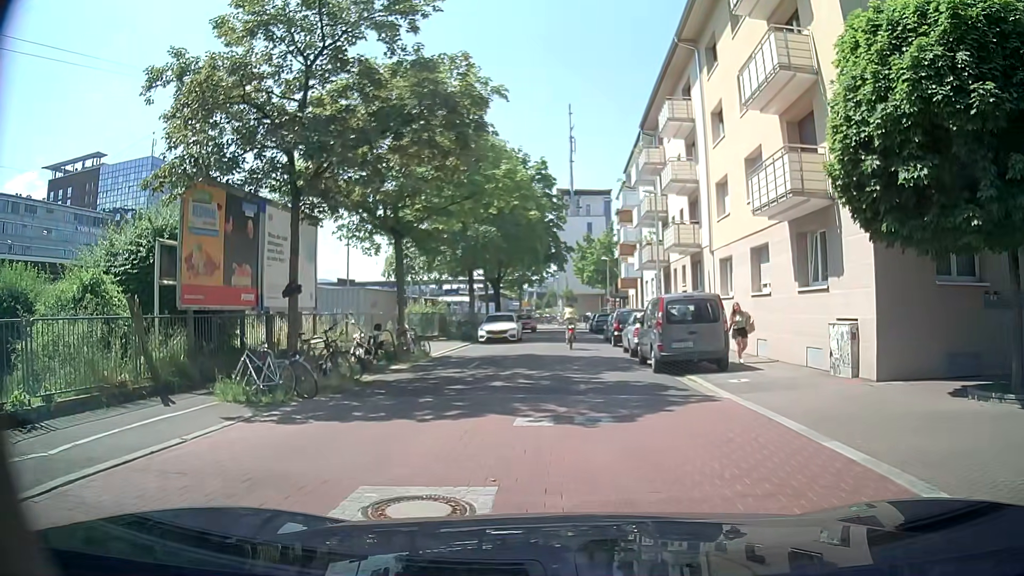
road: residential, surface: asphalt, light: Day
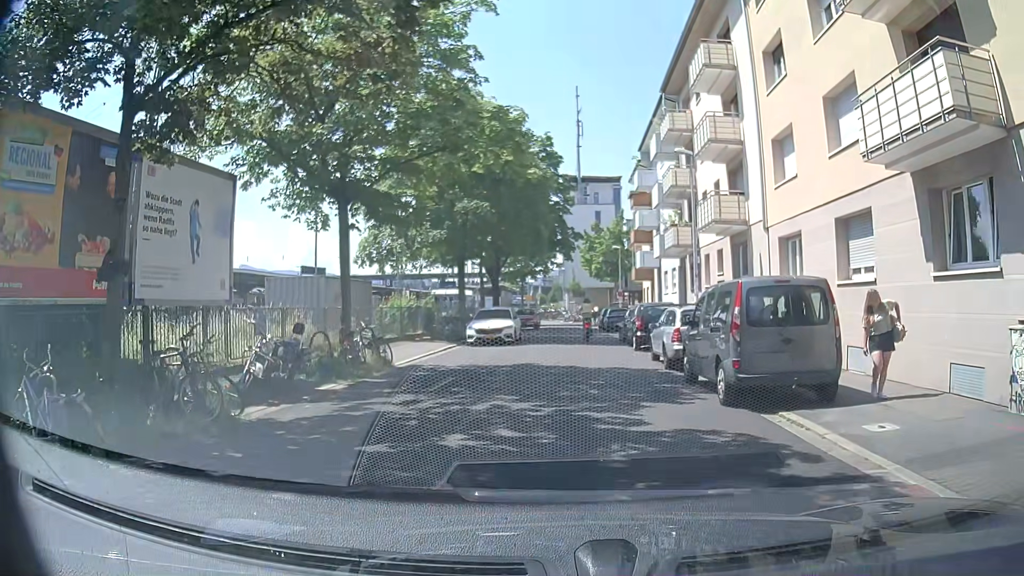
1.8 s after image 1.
(+0.1, +6.1) m; 0°
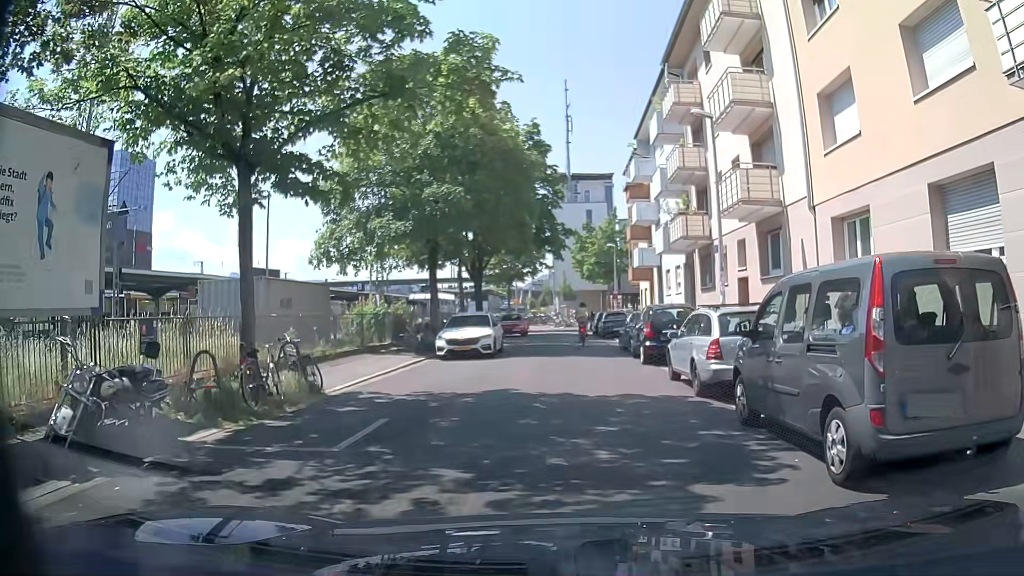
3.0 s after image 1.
(+0.1, +4.5) m; 0°
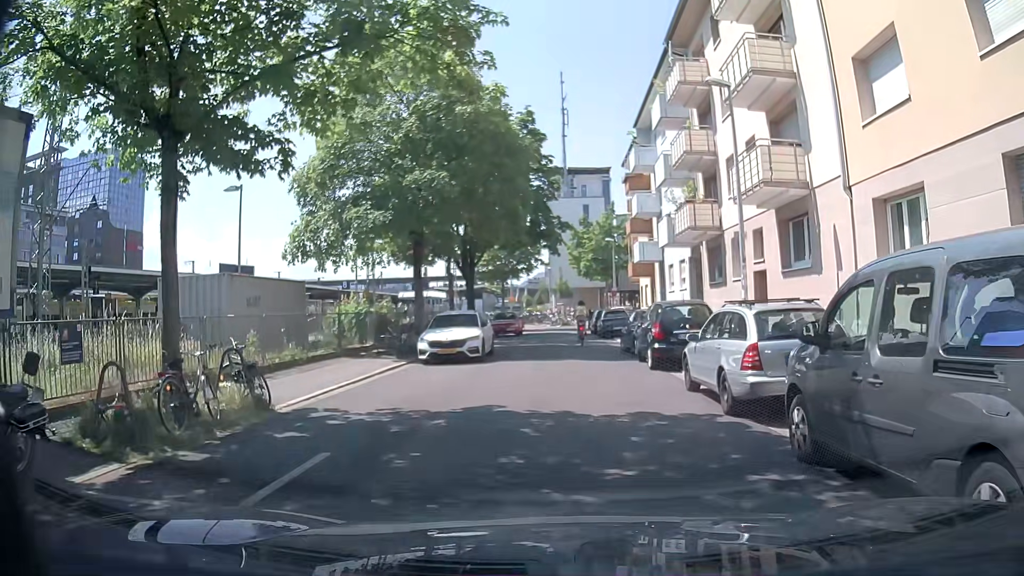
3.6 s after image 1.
(0.0, +2.2) m; 0°
